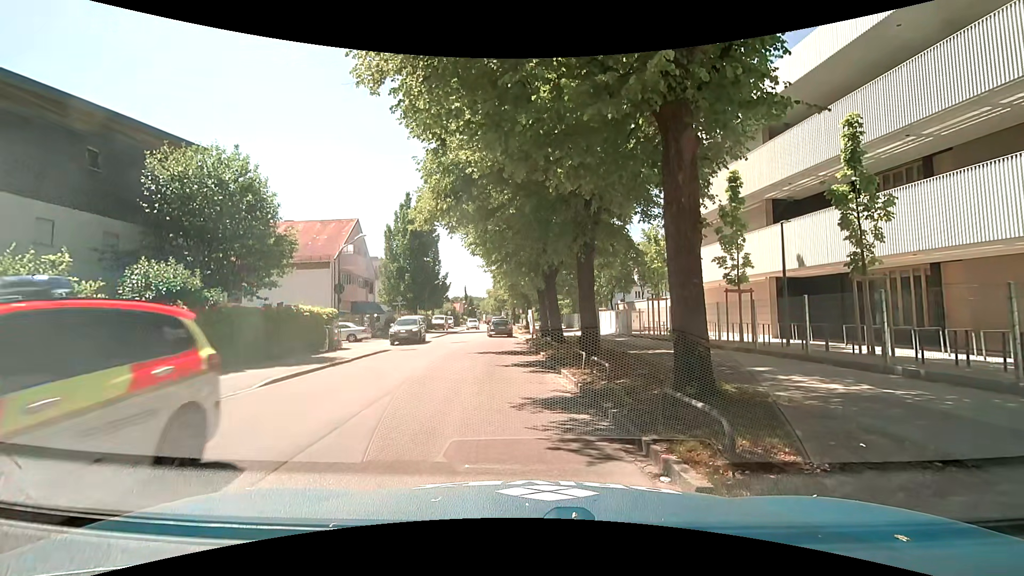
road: tertiary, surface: asphalt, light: Day
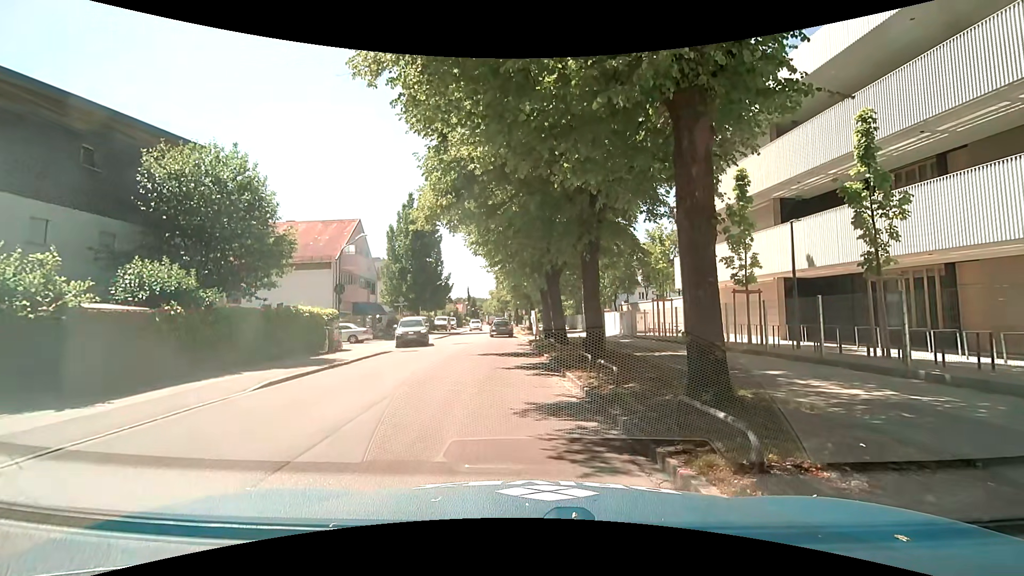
(0.0, +0.4) m; 0°
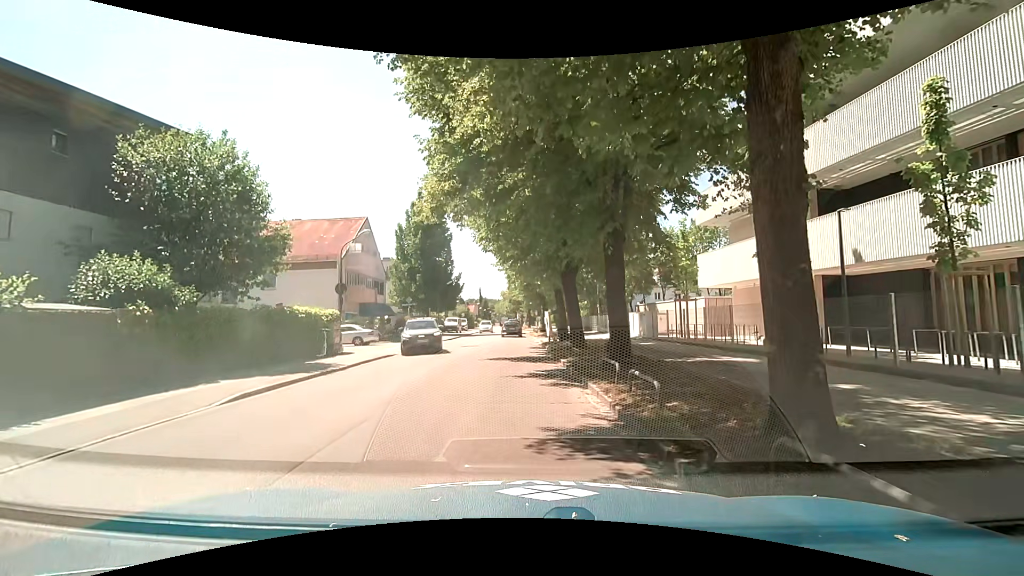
(-0.1, +1.9) m; -3°
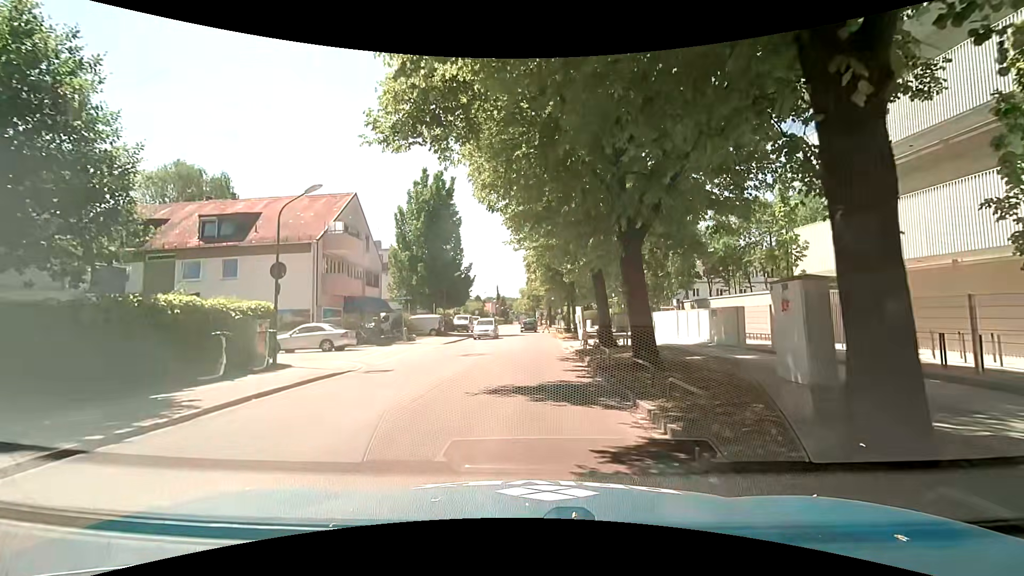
(-0.4, +8.7) m; -4°
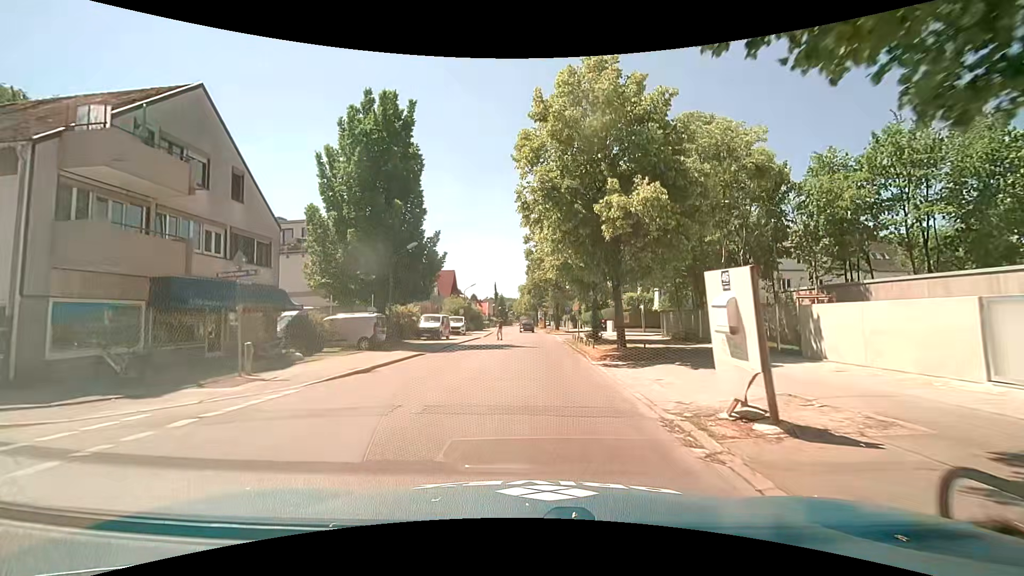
(+0.4, +18.6) m; +2°
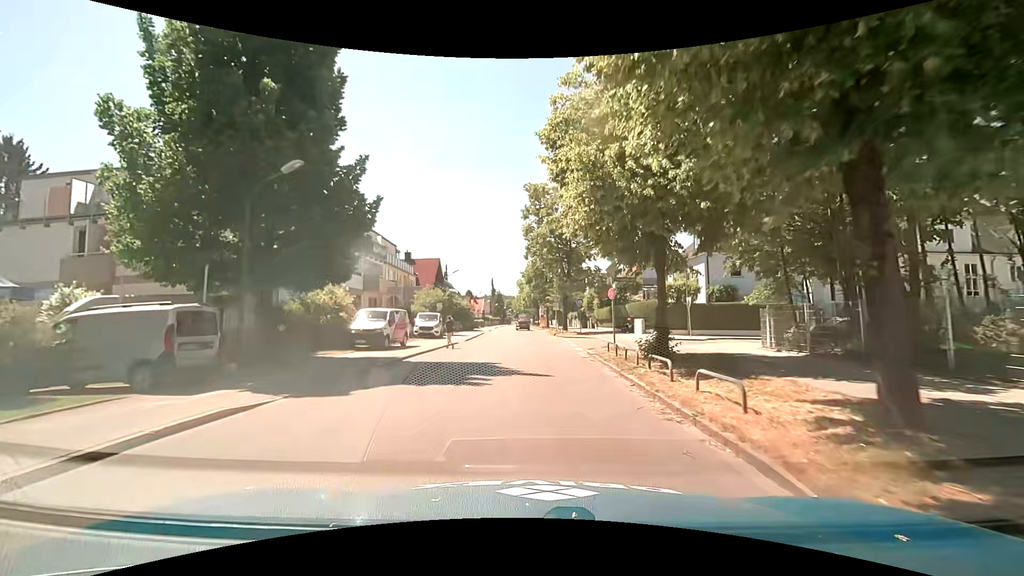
(-0.2, +14.3) m; -1°
